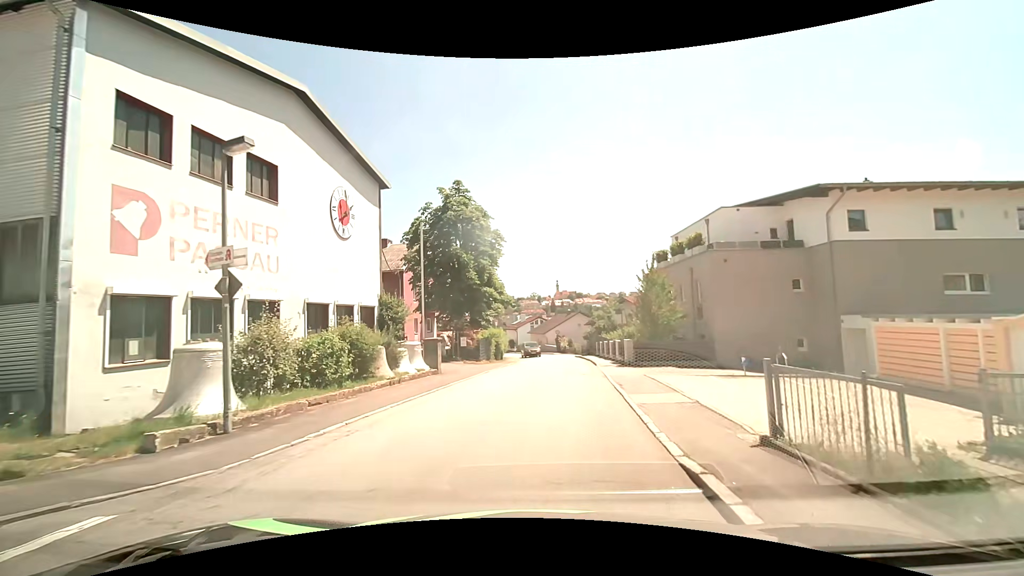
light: Day
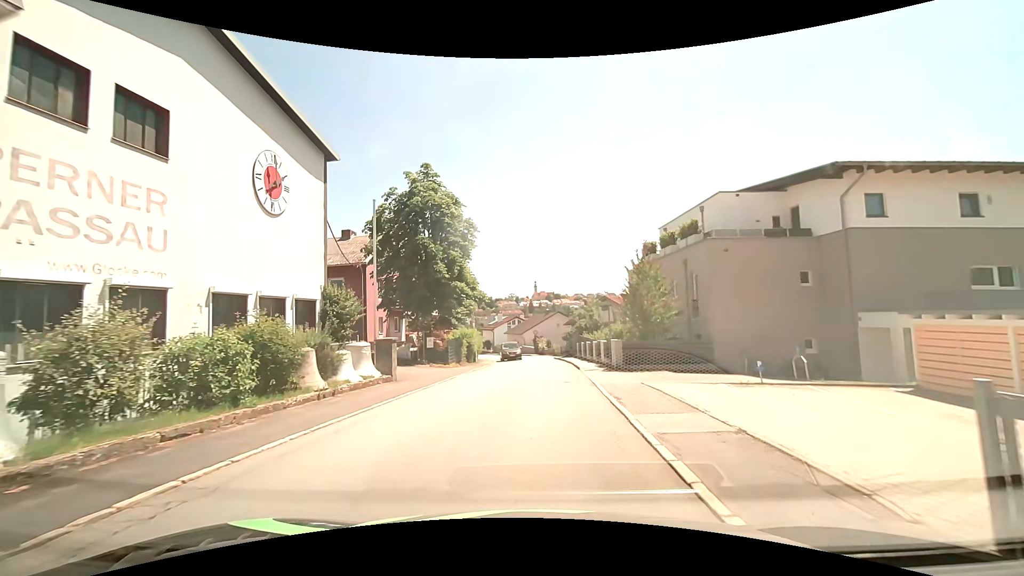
(+0.1, +3.6) m; +4°
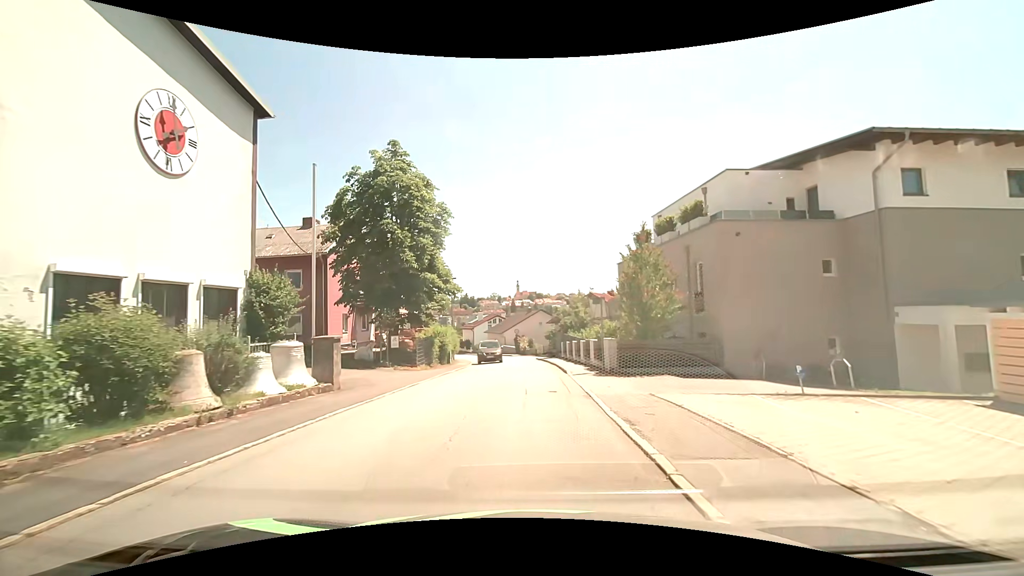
(0.0, +3.7) m; +1°
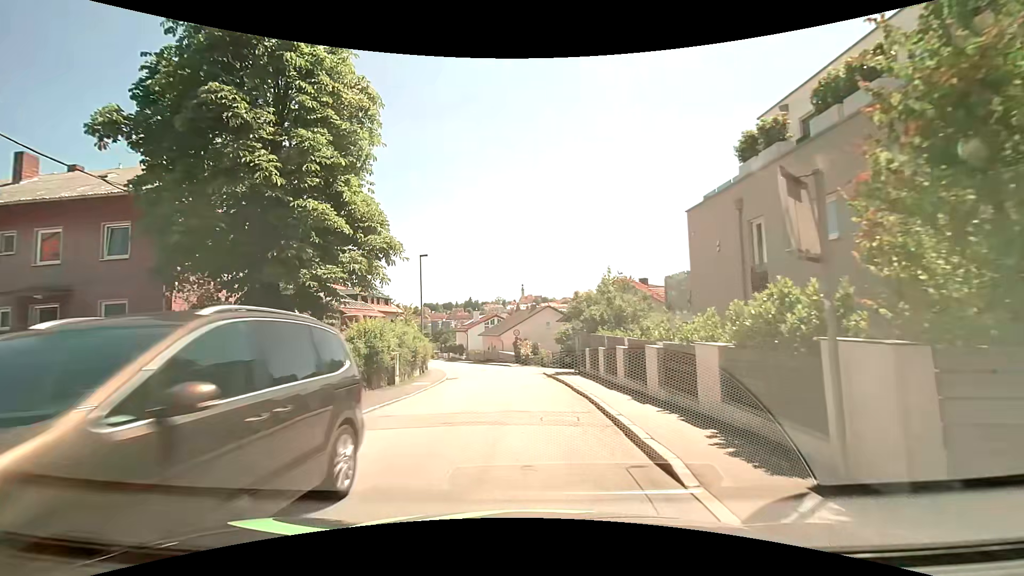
(0.0, +15.2) m; -1°
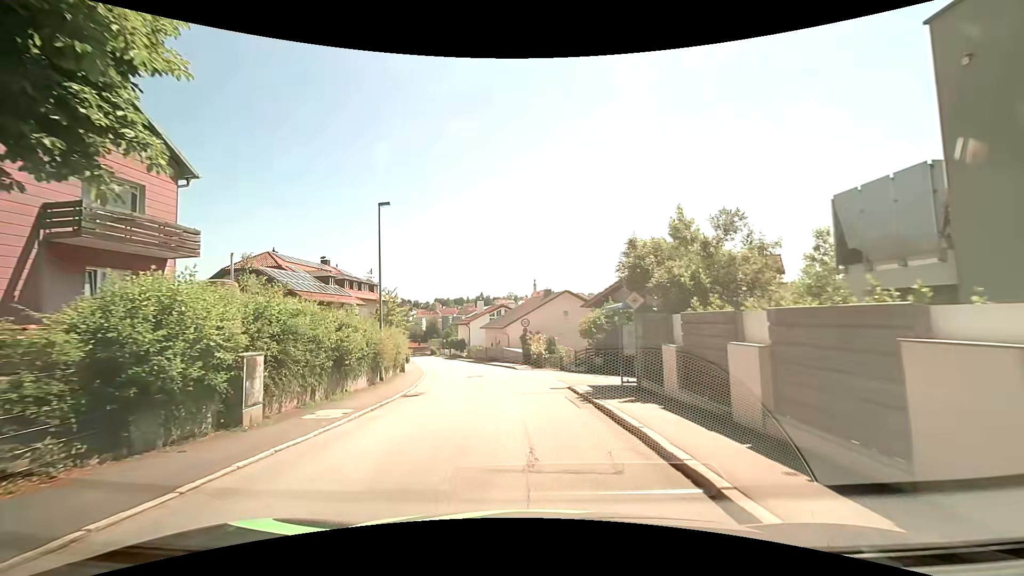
(-0.1, +11.7) m; -1°
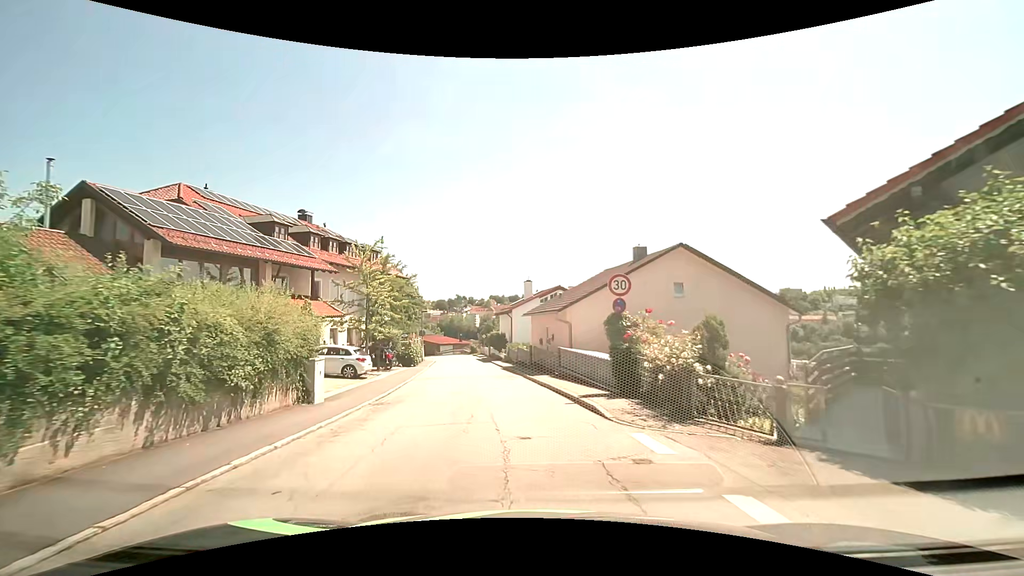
(-1.2, +20.1) m; -6°
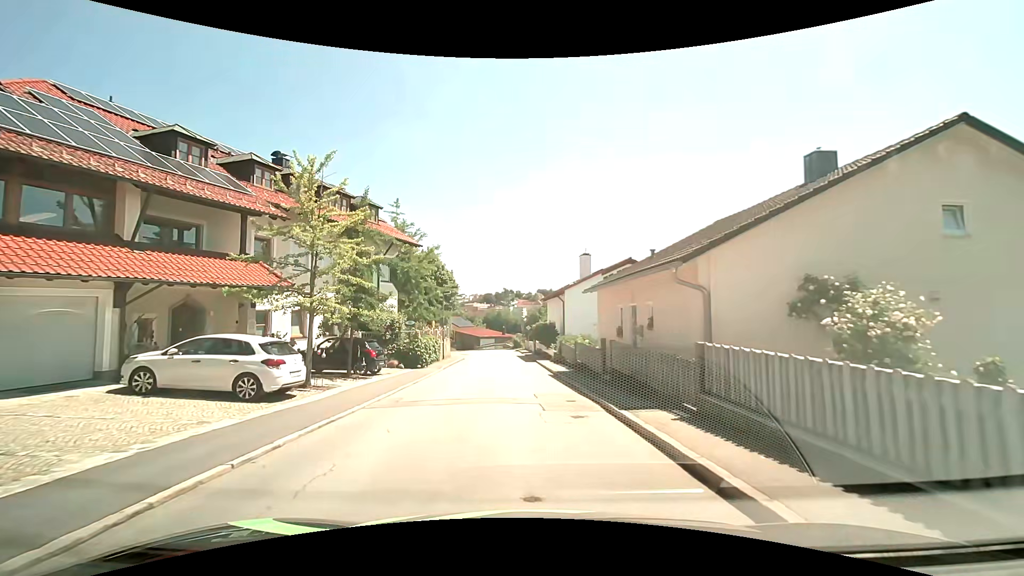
(-0.8, +12.4) m; -6°
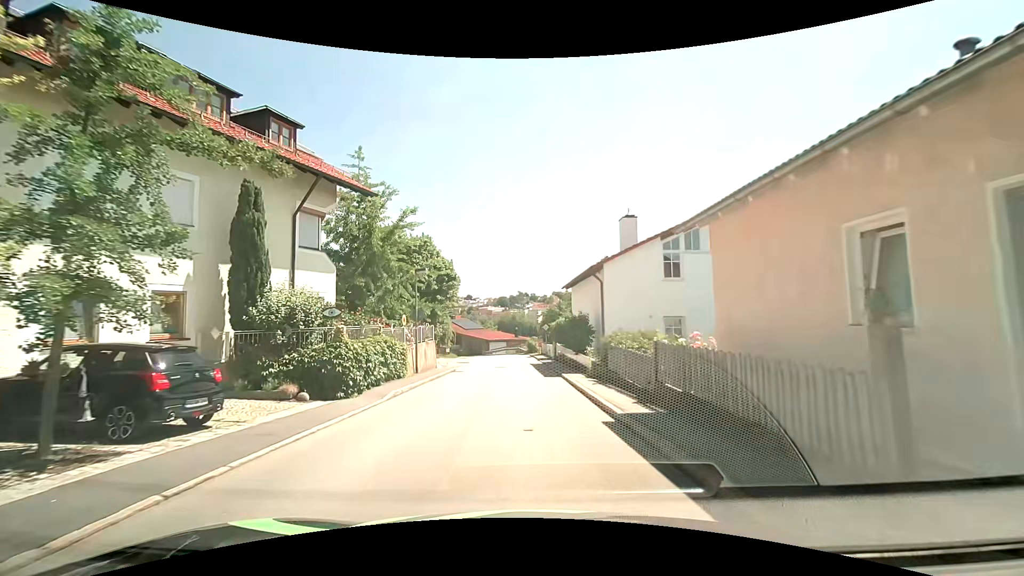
(-0.3, +12.3) m; -2°
(0, +10) (0, +20) (-1, +30) (-1, +40) (-2, +50) (-2, +60) (-5, +69) (-12, +77) (-21, +81) (-30, +85) m
